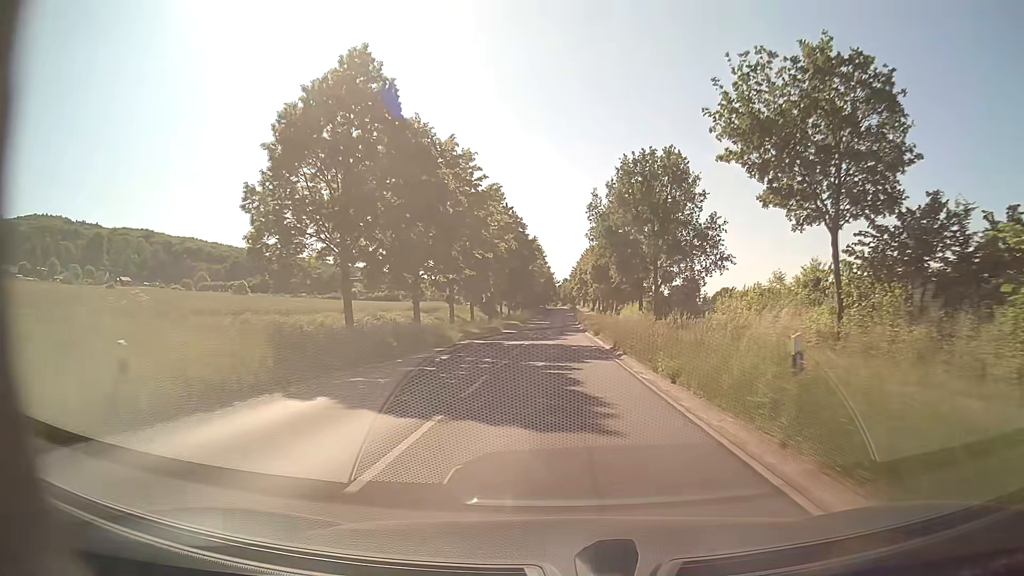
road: secondary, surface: asphalt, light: Day
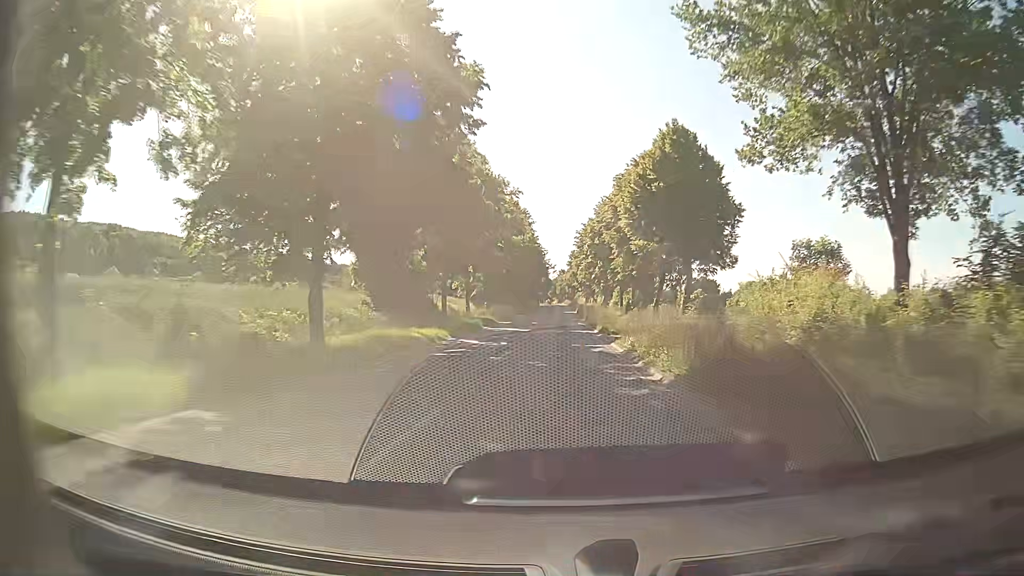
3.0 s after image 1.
(+0.4, +53.9) m; +1°
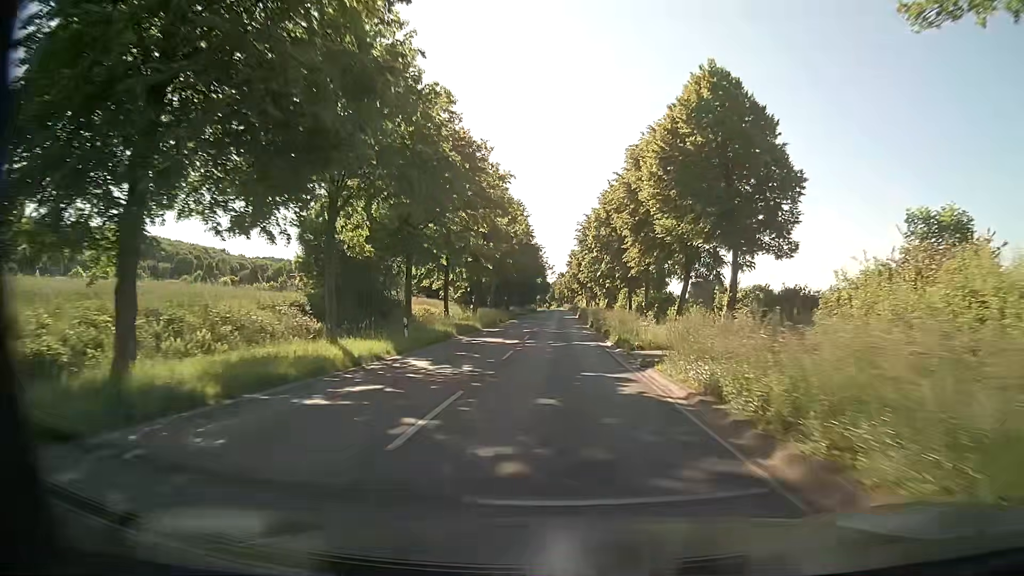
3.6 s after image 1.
(0.0, +10.8) m; 0°
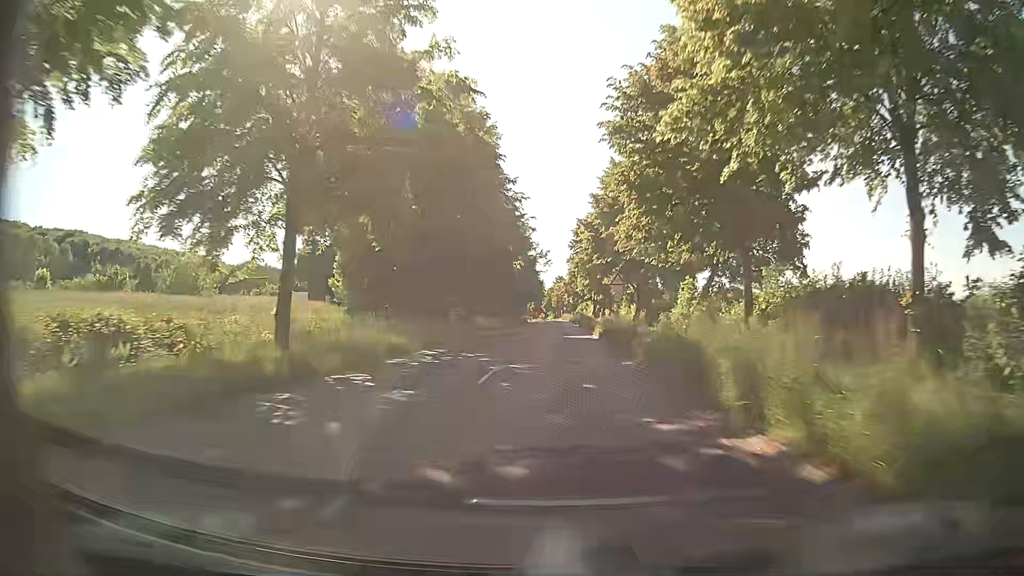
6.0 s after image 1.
(+0.1, +42.8) m; 0°
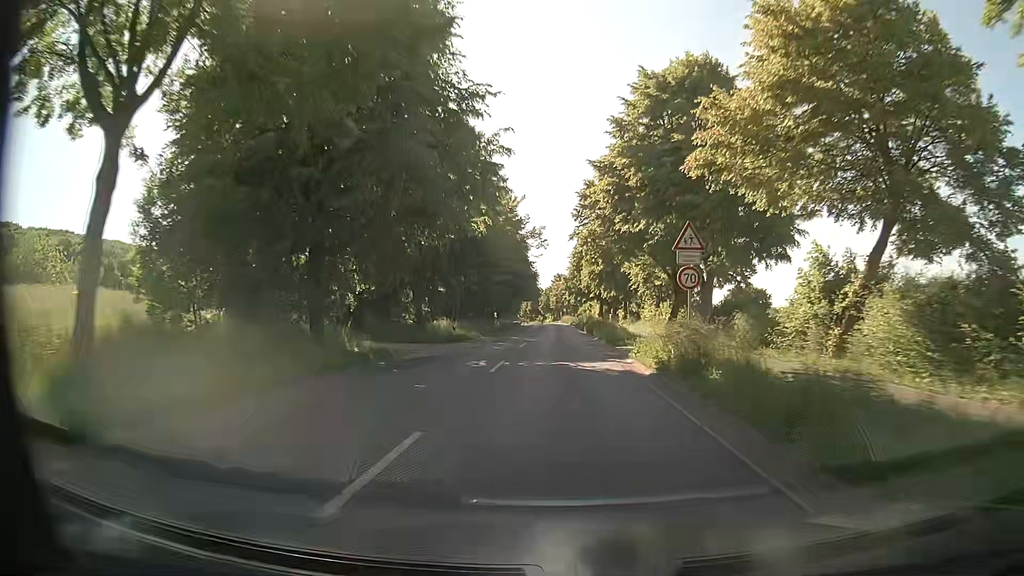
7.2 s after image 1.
(+0.2, +21.3) m; +1°
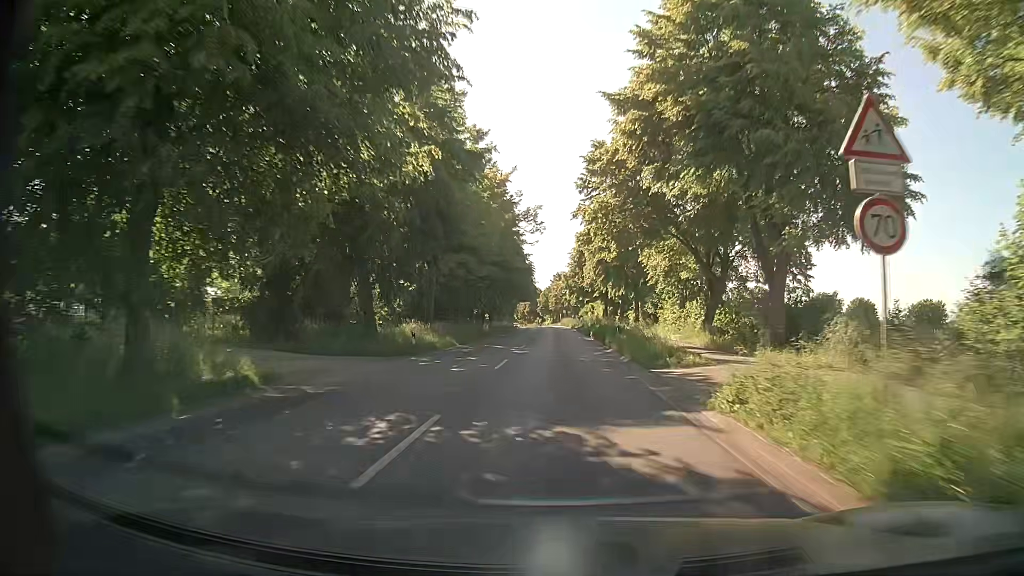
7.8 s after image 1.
(0.0, +10.6) m; 0°
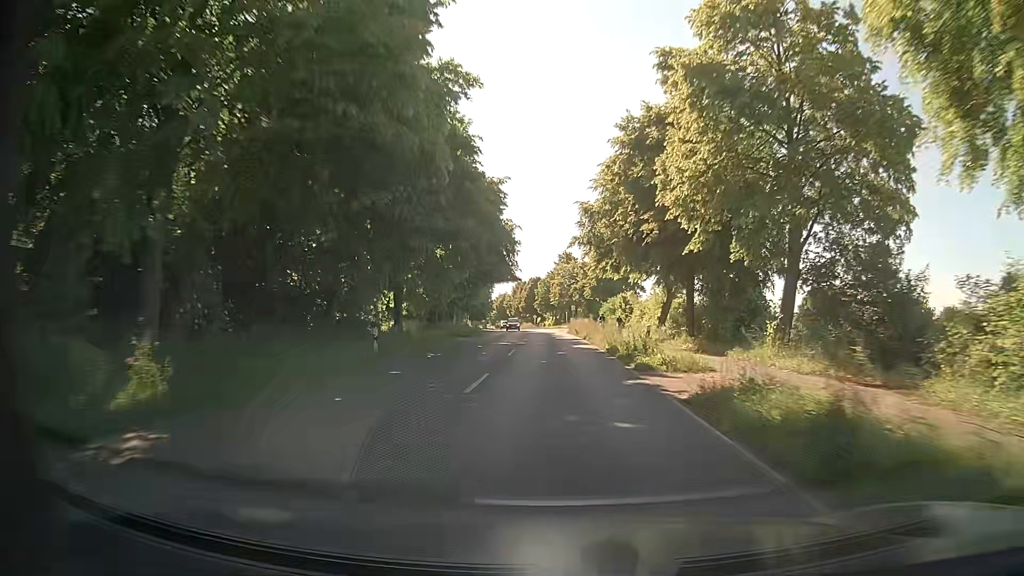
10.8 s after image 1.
(-0.4, +53.3) m; -1°
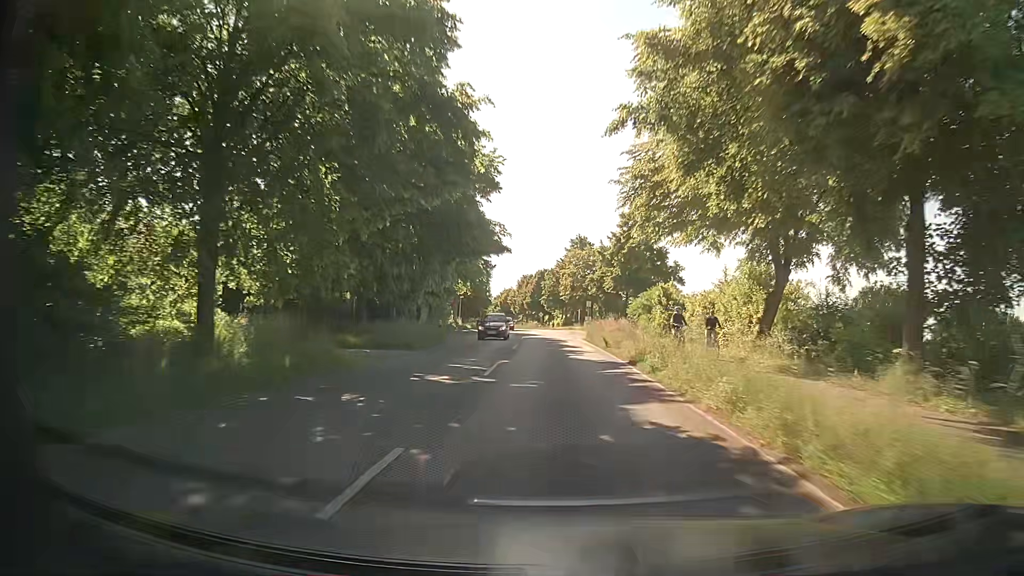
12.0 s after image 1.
(-0.1, +21.4) m; -1°
(0, +10) (0, +20) (0, +30) (0, +40) (0, +50) (-1, +60) (-1, +70) (-2, +80) (-3, +90) (-4, +100) m
